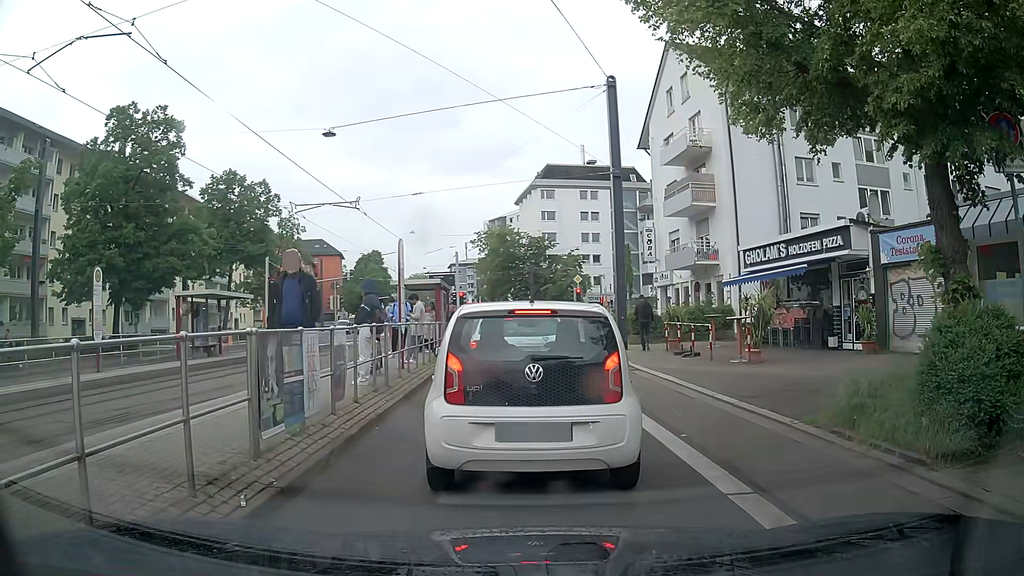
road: primary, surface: asphalt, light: Day
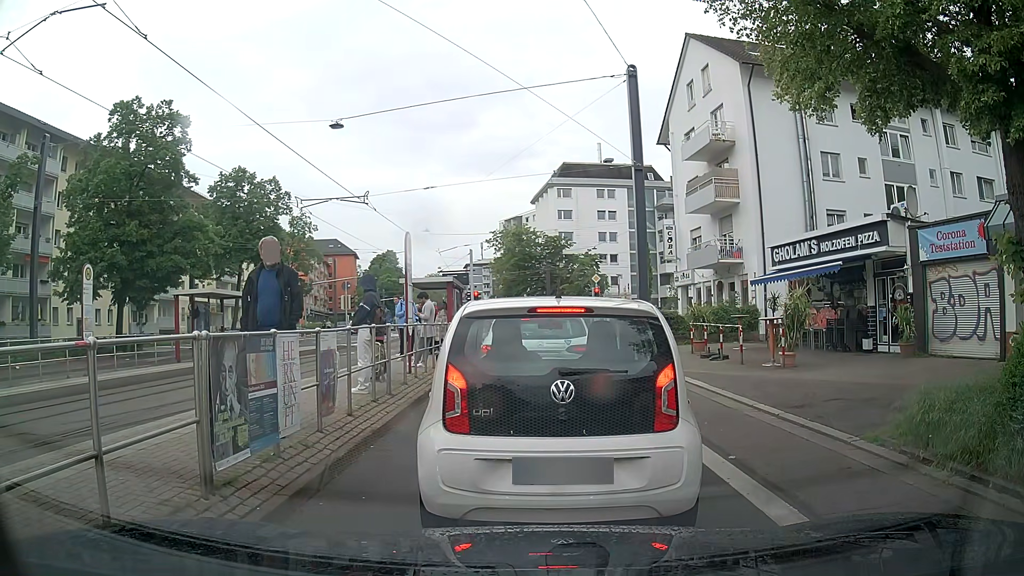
(0.0, +1.2) m; 0°
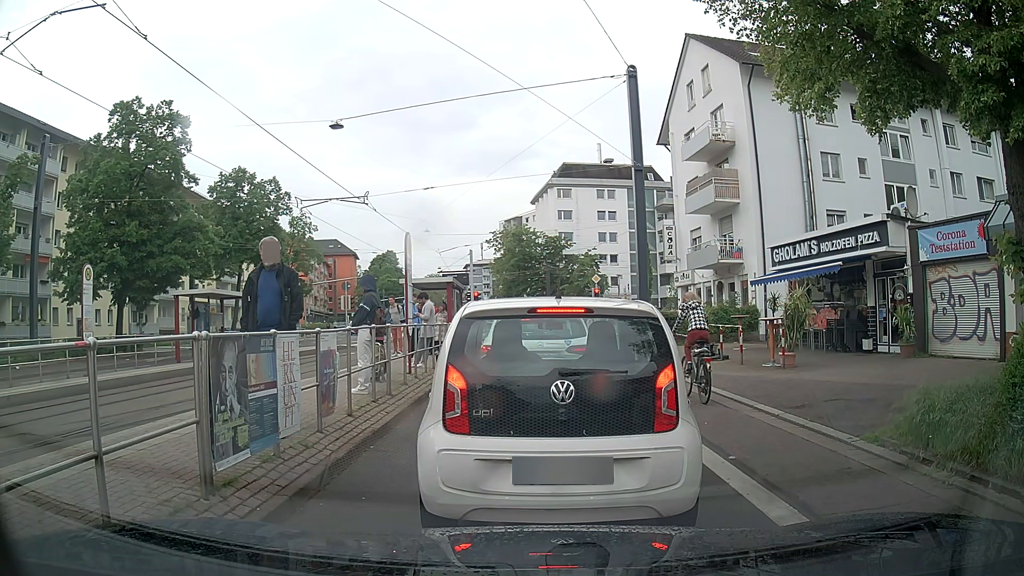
(0.0, +0.1) m; 0°
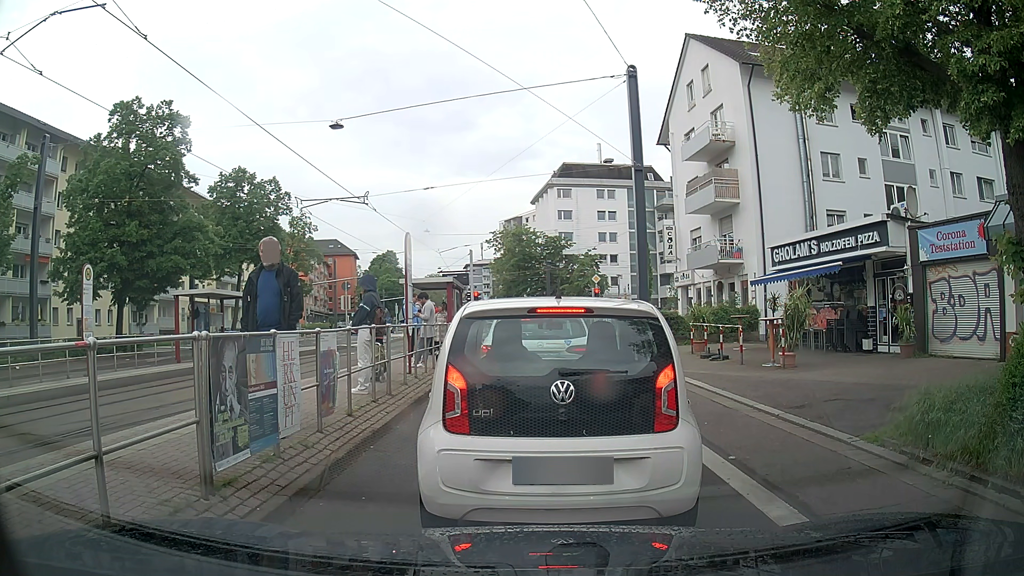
(0.0, 0.0) m; 0°
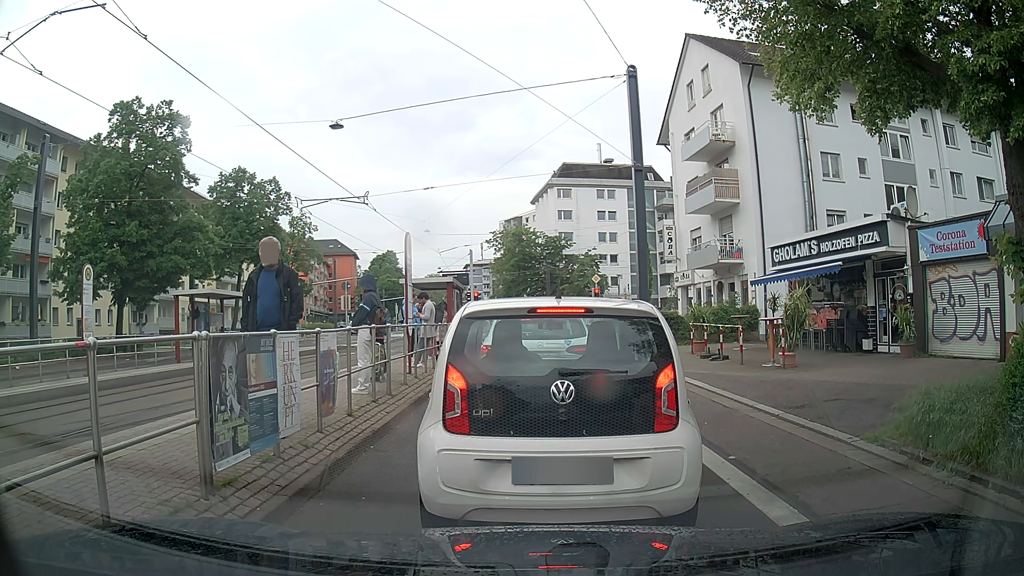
(0.0, 0.0) m; 0°
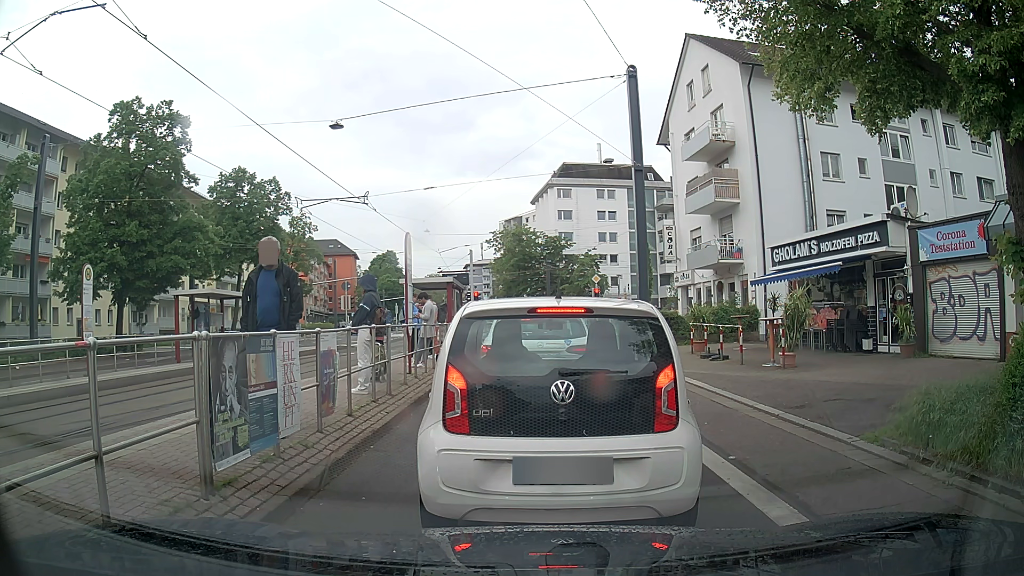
(0.0, 0.0) m; 0°
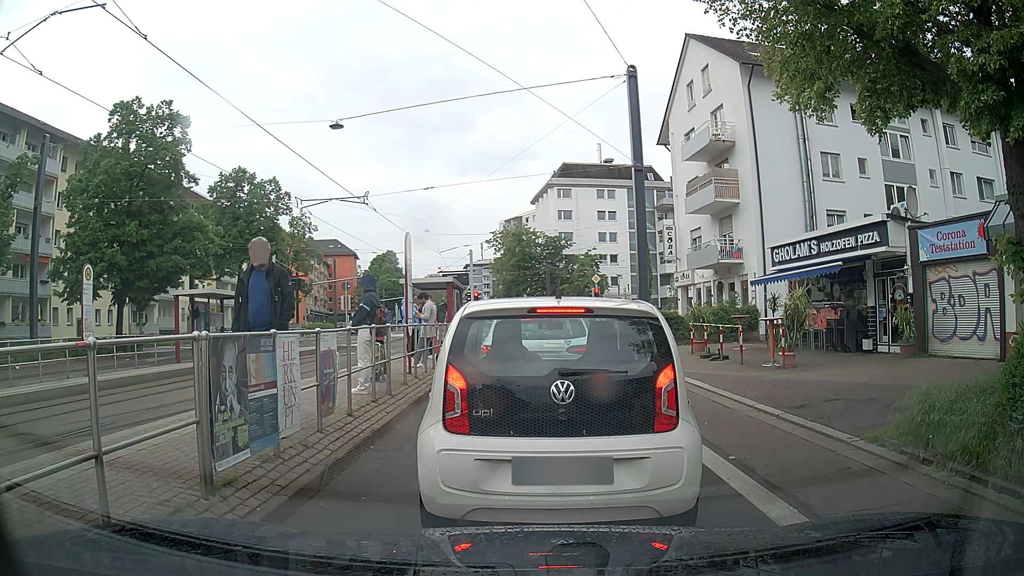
(0.0, 0.0) m; 0°
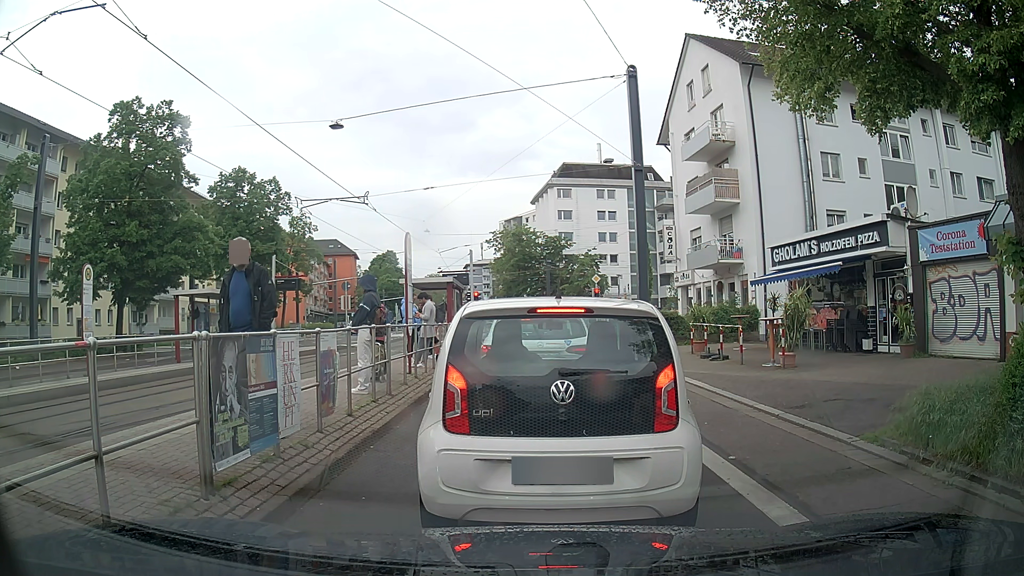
(0.0, 0.0) m; 0°
